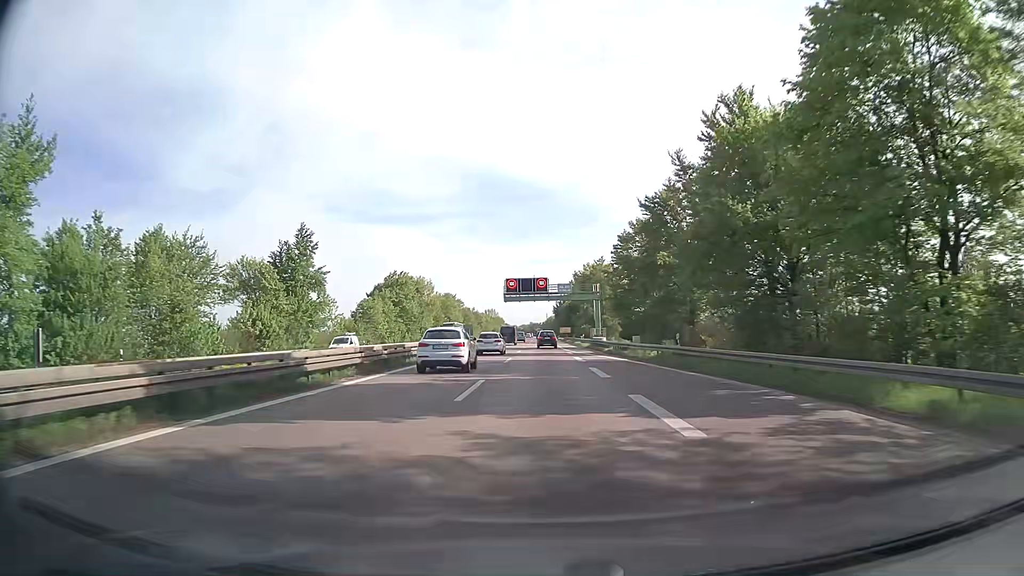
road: trunk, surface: asphalt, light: Day
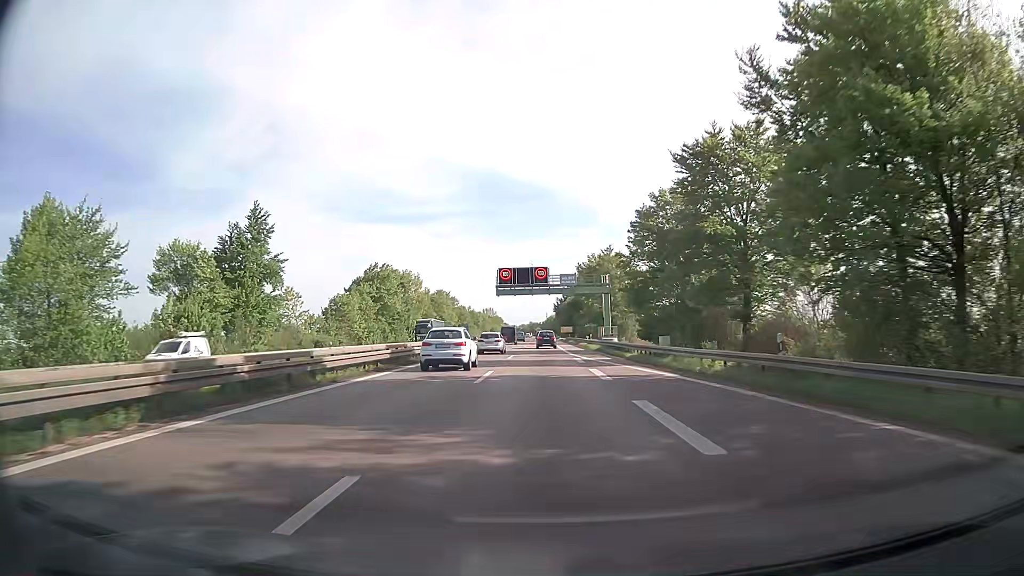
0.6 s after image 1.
(0.0, +13.4) m; 0°
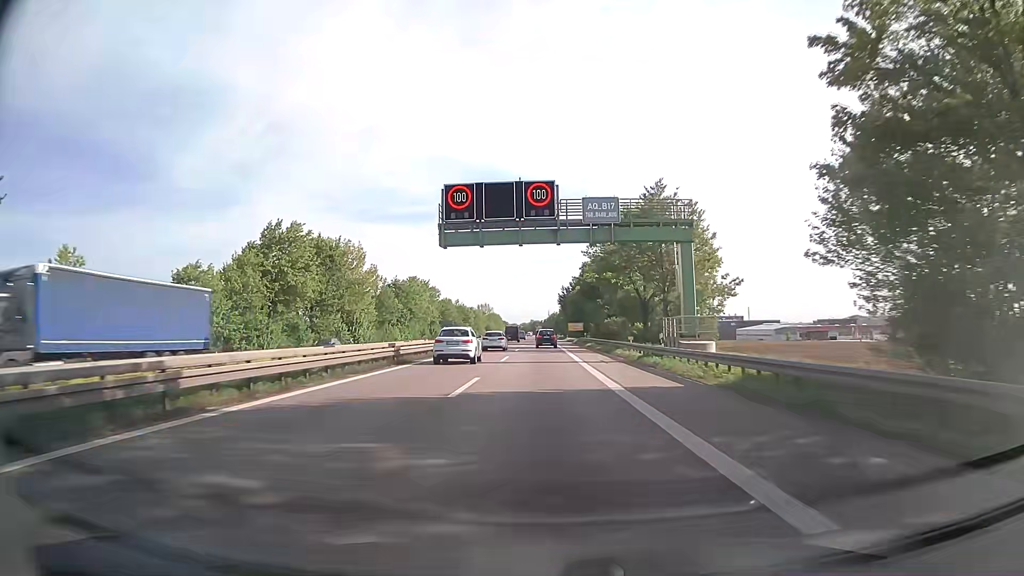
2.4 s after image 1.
(0.0, +40.5) m; 0°
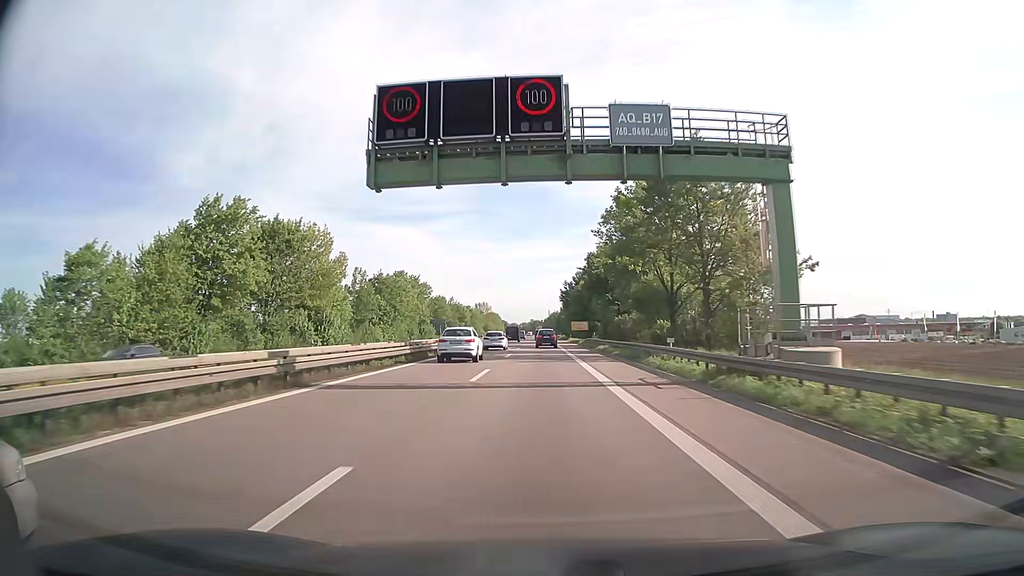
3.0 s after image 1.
(0.0, +13.6) m; 0°
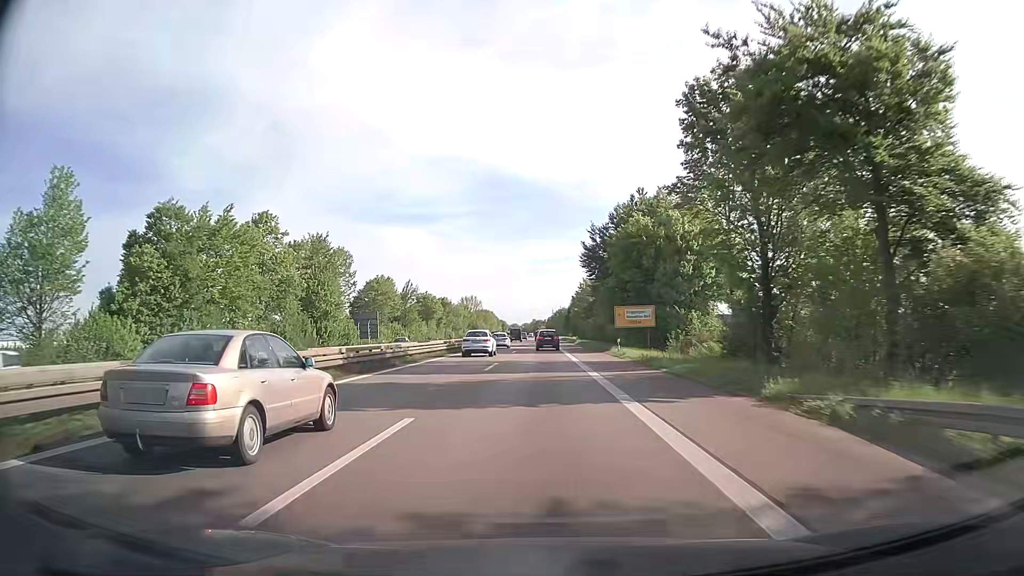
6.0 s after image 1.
(-0.6, +68.6) m; -1°
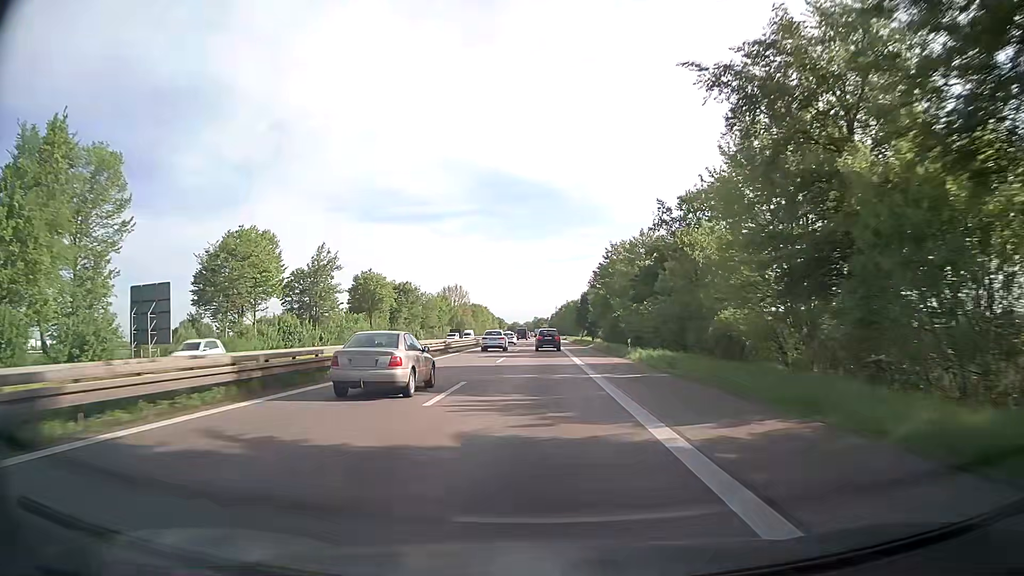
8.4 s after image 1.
(-0.1, +55.0) m; 0°
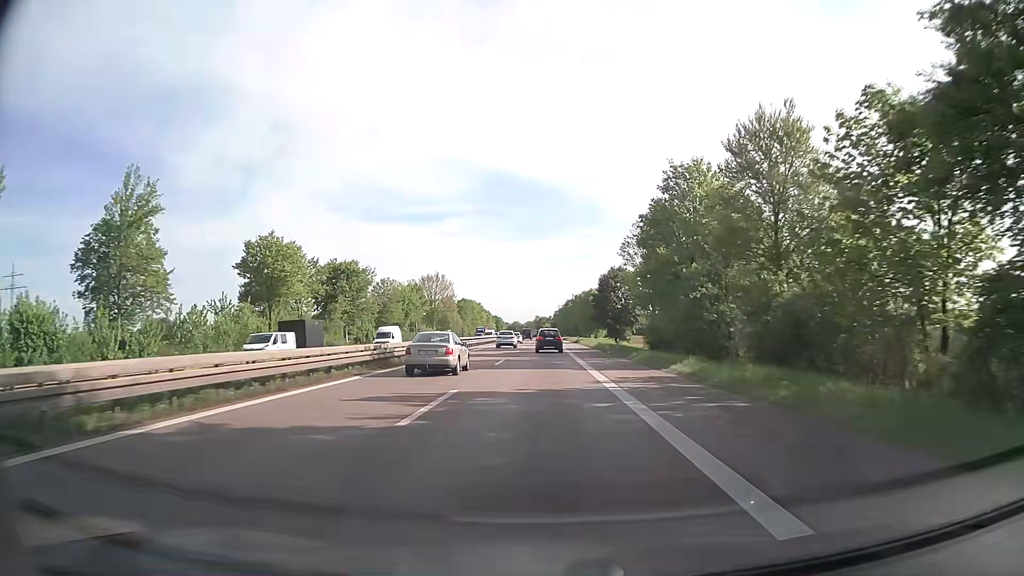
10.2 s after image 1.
(0.0, +41.2) m; 0°
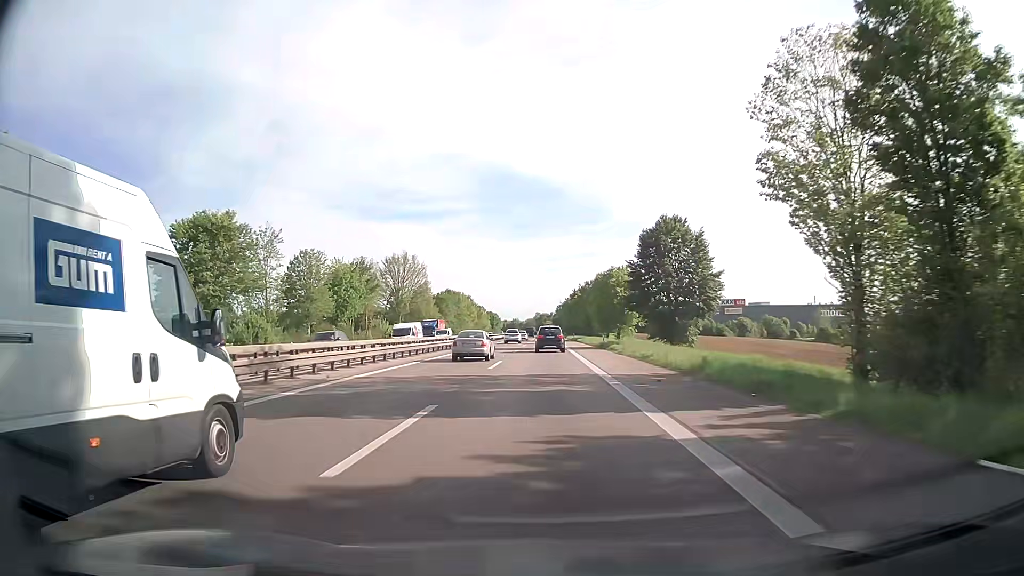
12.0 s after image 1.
(+0.1, +40.5) m; 0°
(0, +10) (0, +20) (0, +30) (0, +40) (0, +50) (0, +60) (0, +70) (0, +80) (0, +90) (0, +100) m
